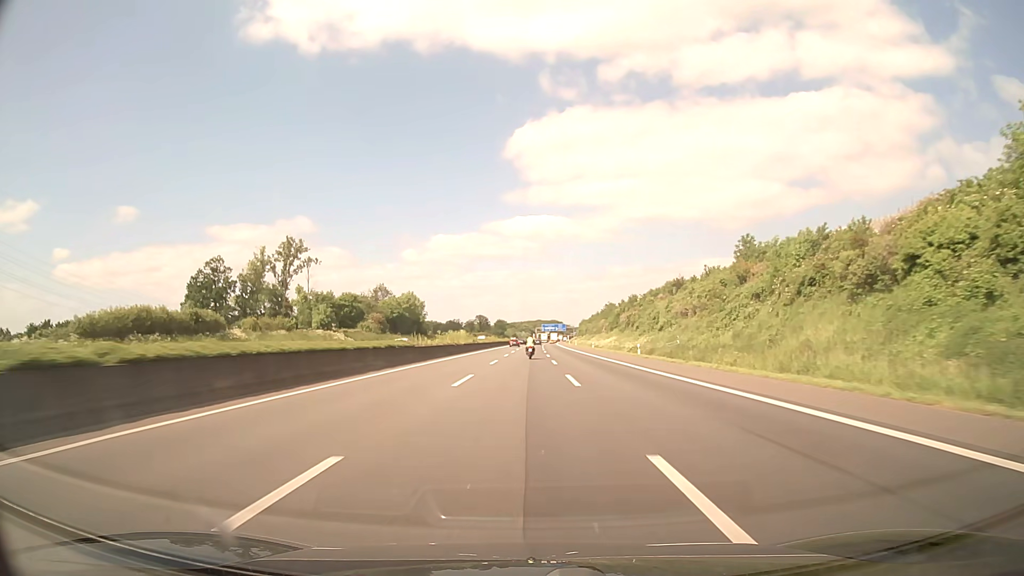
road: motorway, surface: asphalt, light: Day
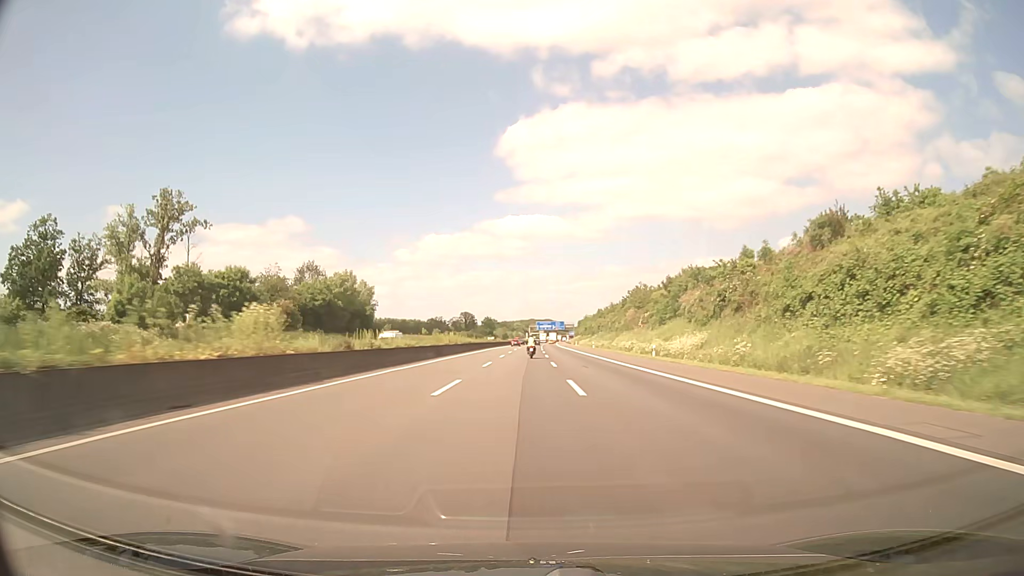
(+0.3, +57.1) m; +1°
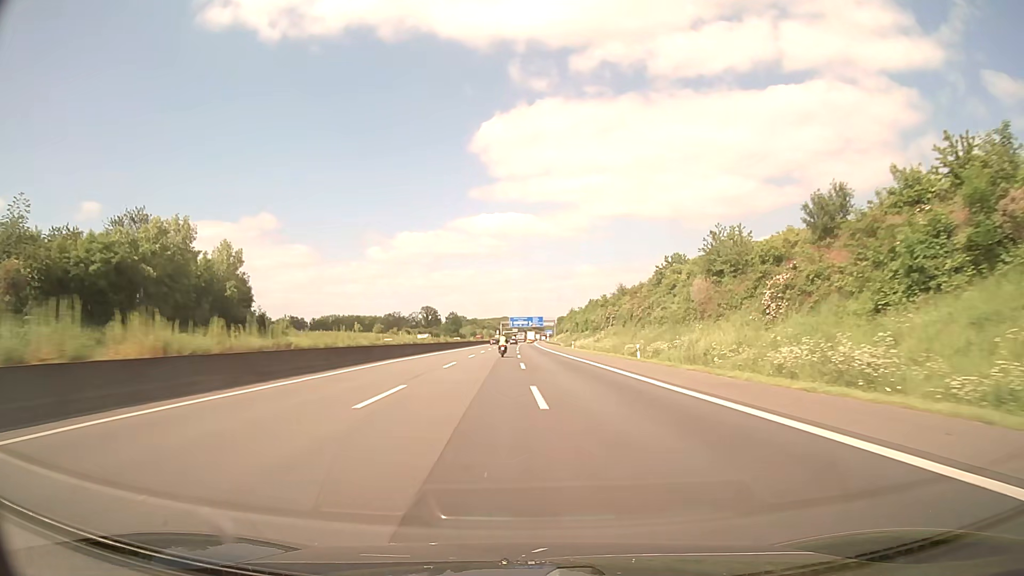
(+0.7, +57.0) m; +2°
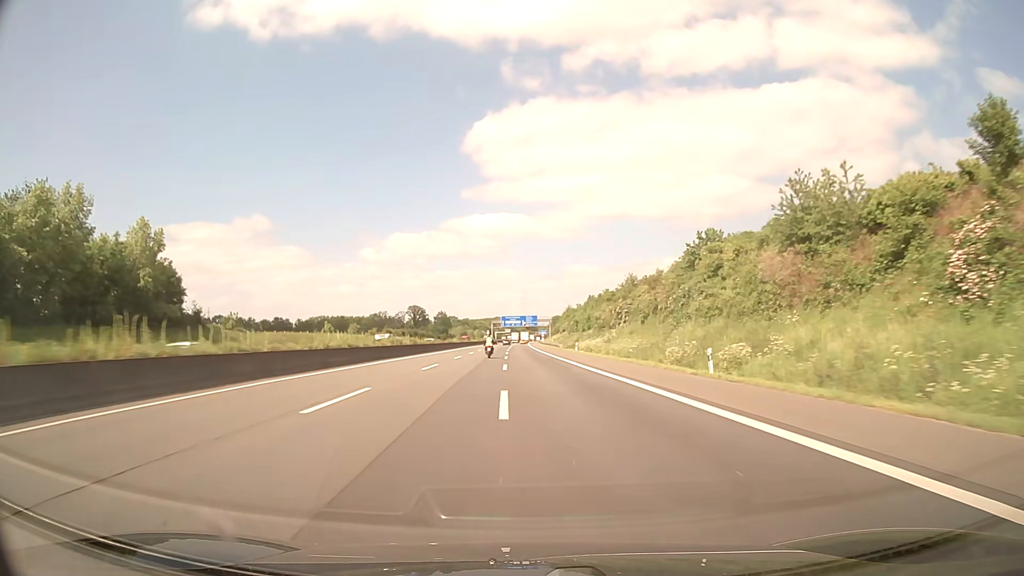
(+0.2, +19.0) m; +1°
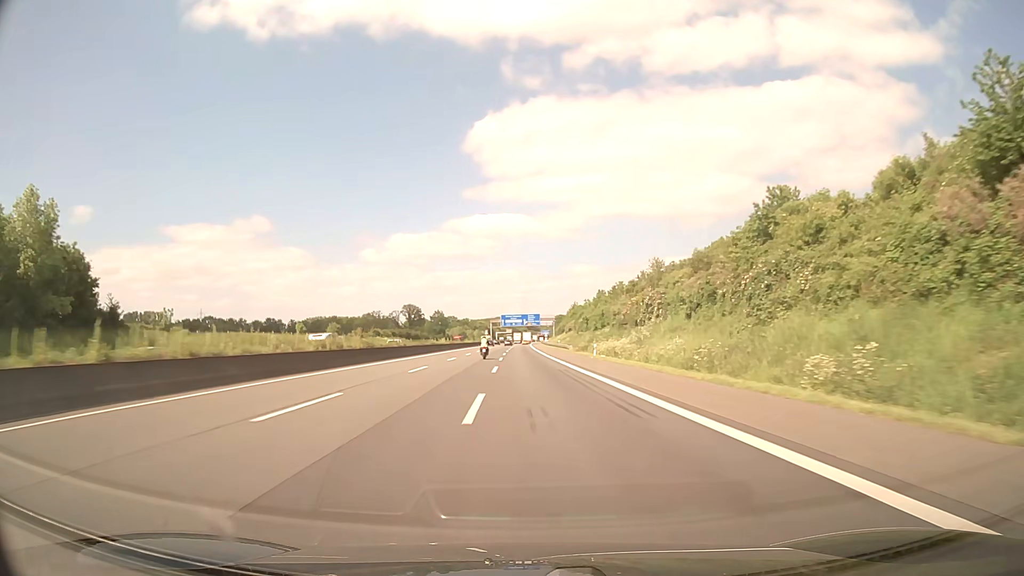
(0.0, +19.0) m; 0°
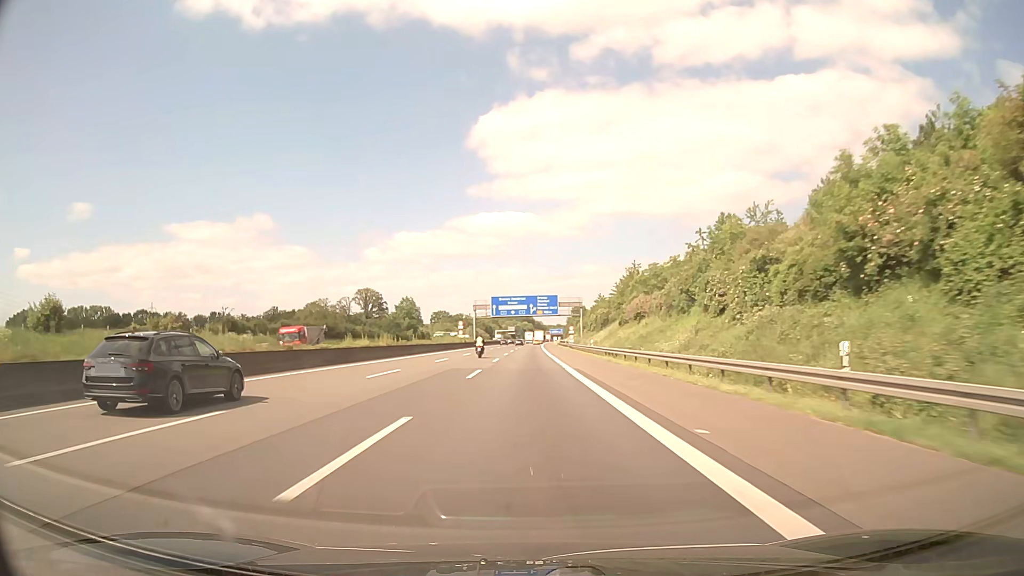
(-0.9, +95.0) m; -1°
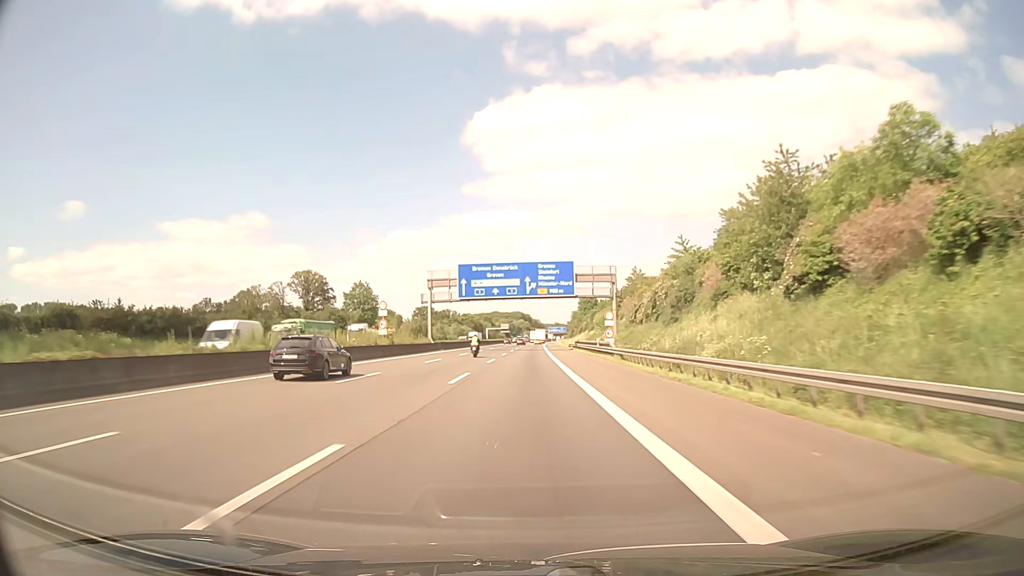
(+0.3, +57.0) m; 0°
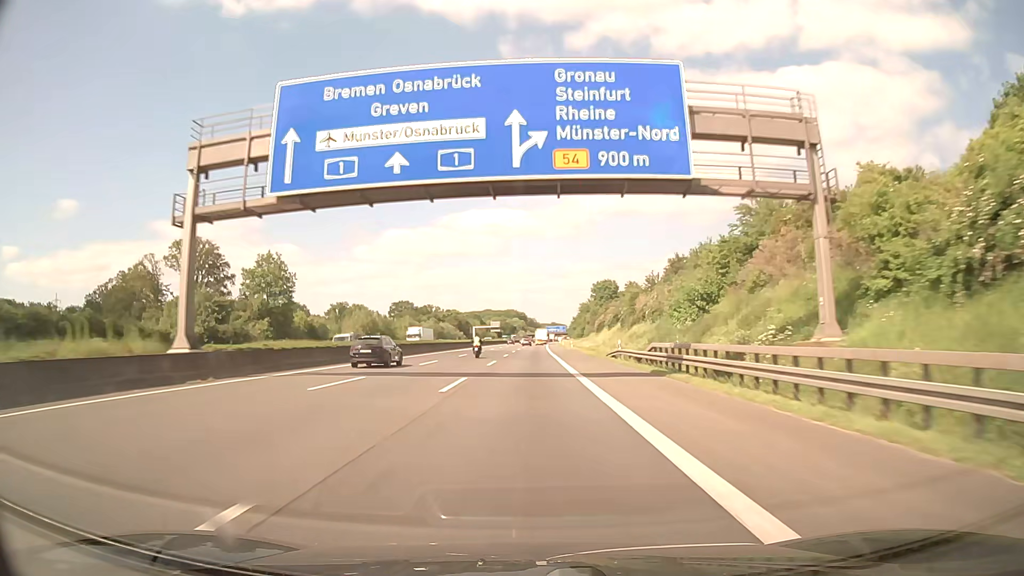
(+0.2, +57.0) m; 0°
(0, +10) (0, +20) (0, +30) (0, +40) (0, +50) (0, +60) (0, +70) (+1, +80) (+1, +90) (+1, +100) m
